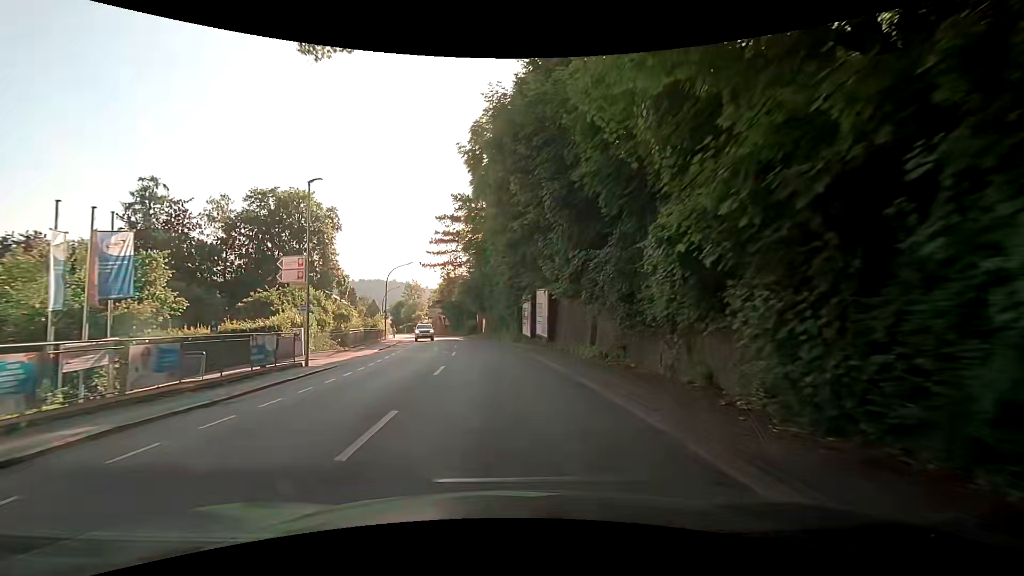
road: tertiary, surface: asphalt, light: Day
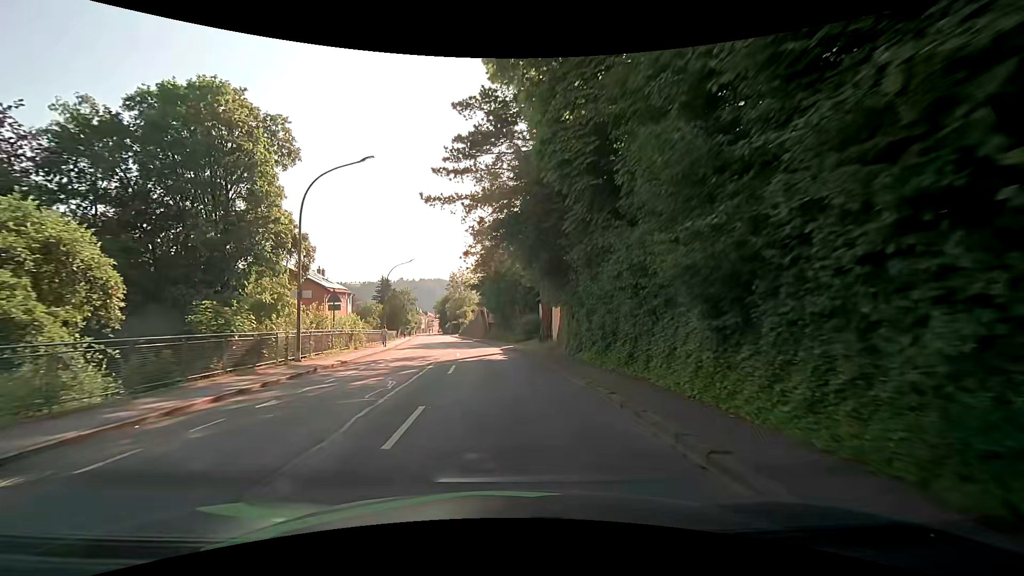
(-1.8, +35.6) m; -6°
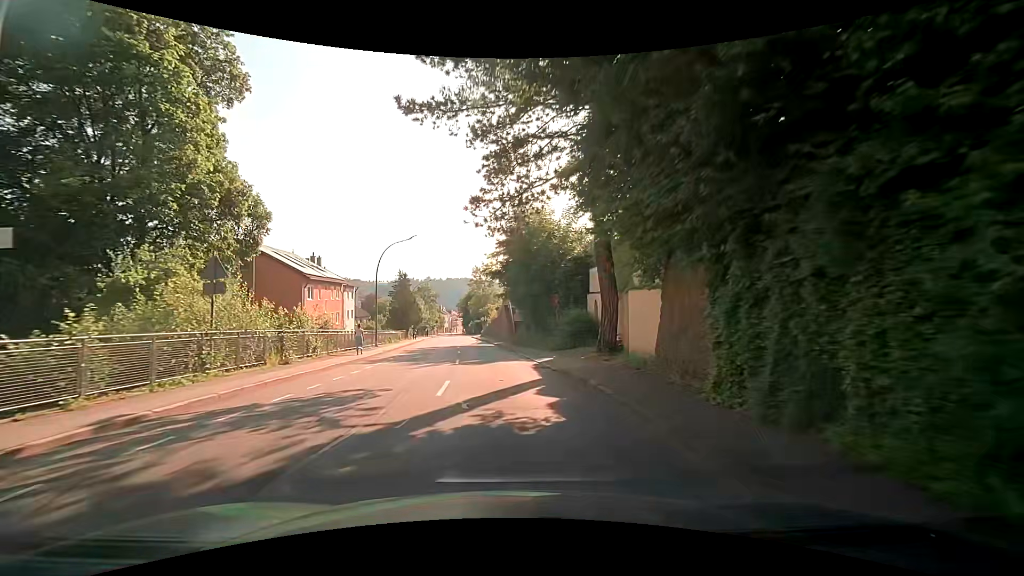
(-0.4, +13.8) m; -3°
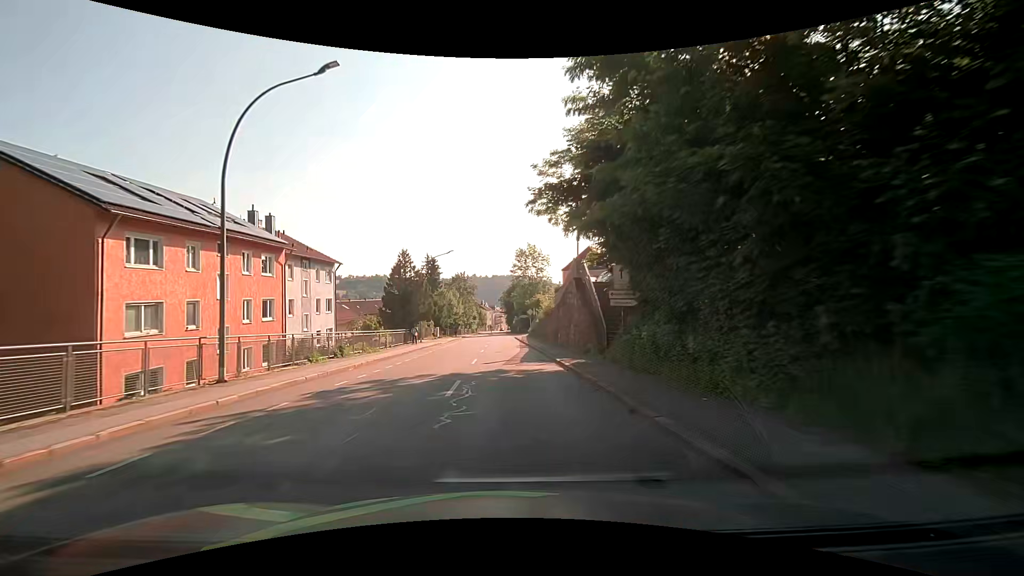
(-1.1, +27.0) m; -4°
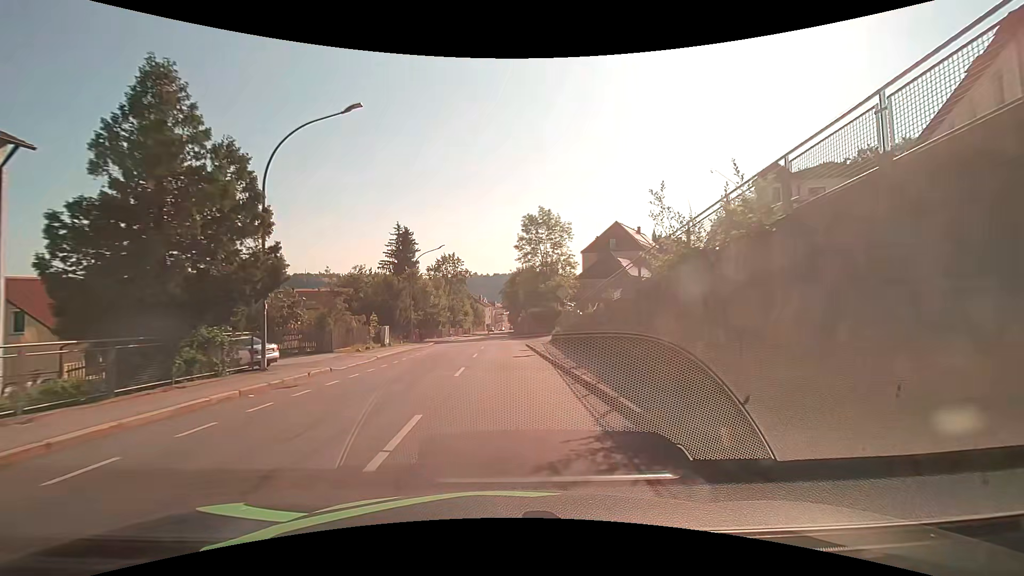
(-0.7, +32.2) m; -1°
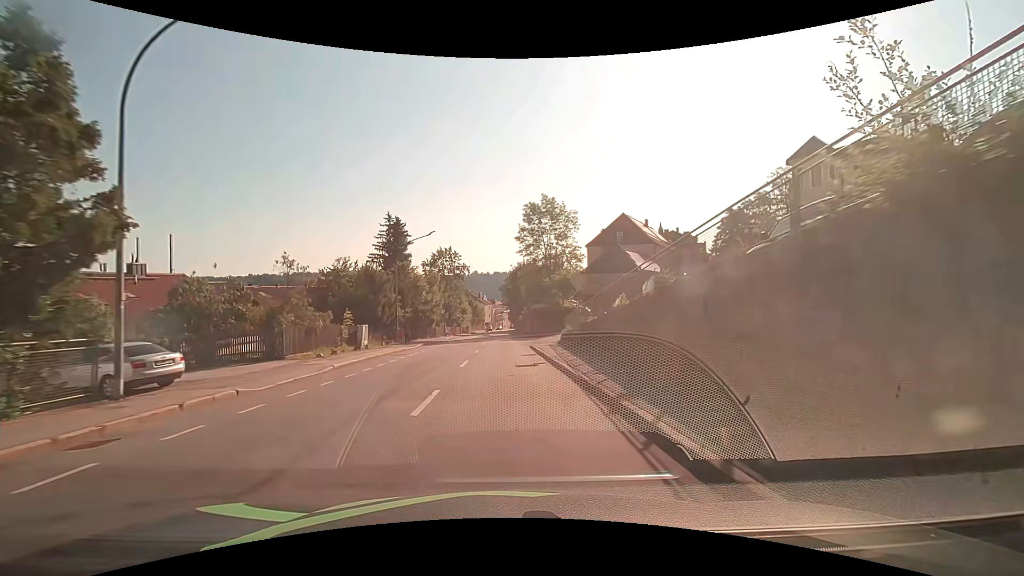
(0.0, +6.2) m; 0°
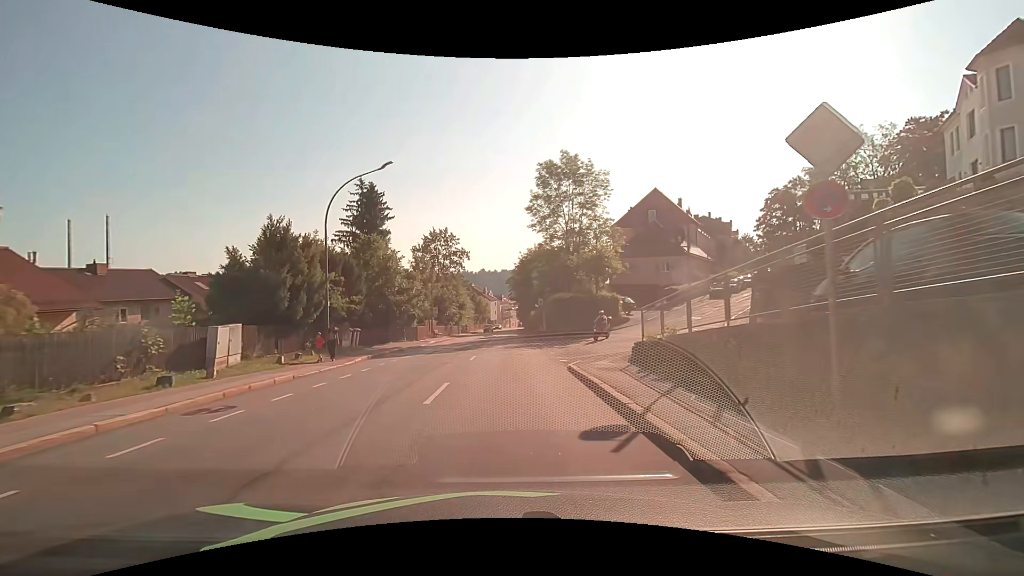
(0.0, +16.8) m; -1°
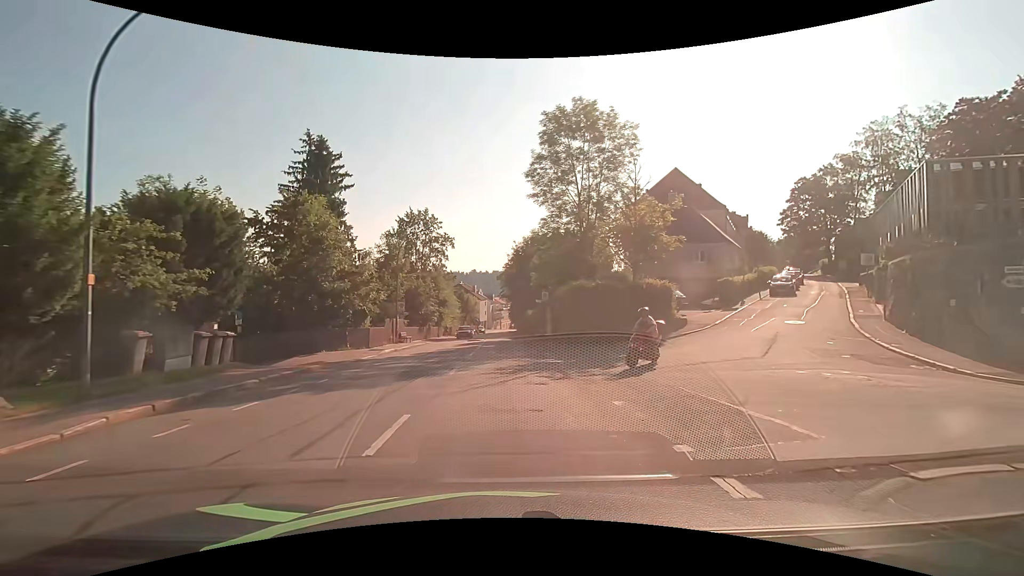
(-0.1, +12.8) m; +1°
